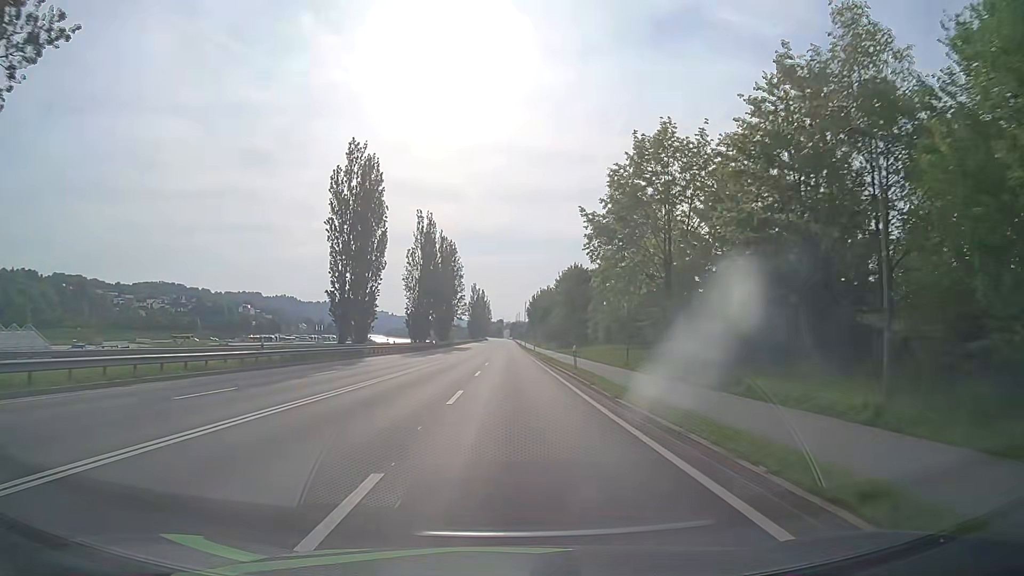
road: primary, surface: asphalt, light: Day
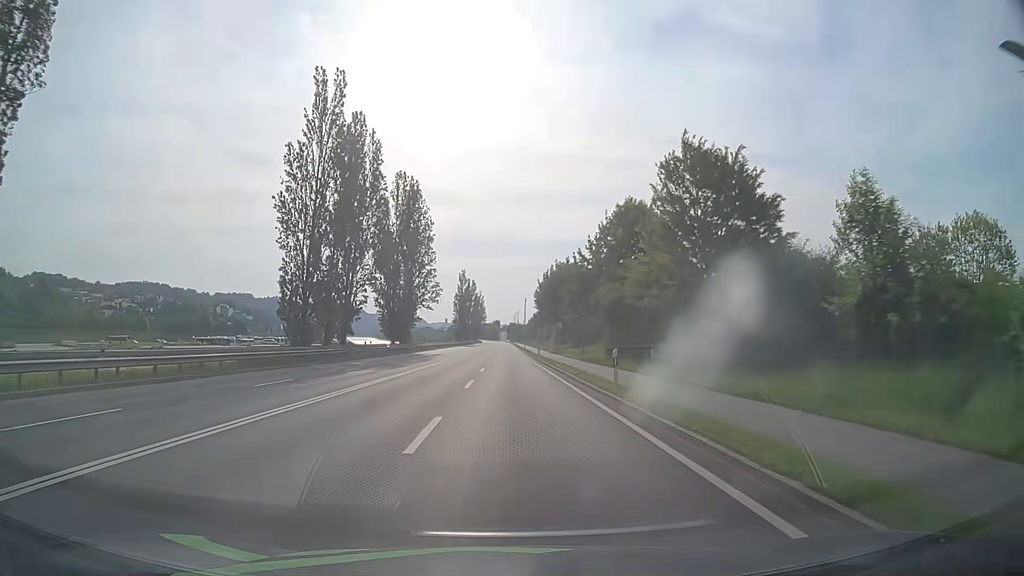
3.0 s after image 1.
(+0.1, +54.8) m; 0°
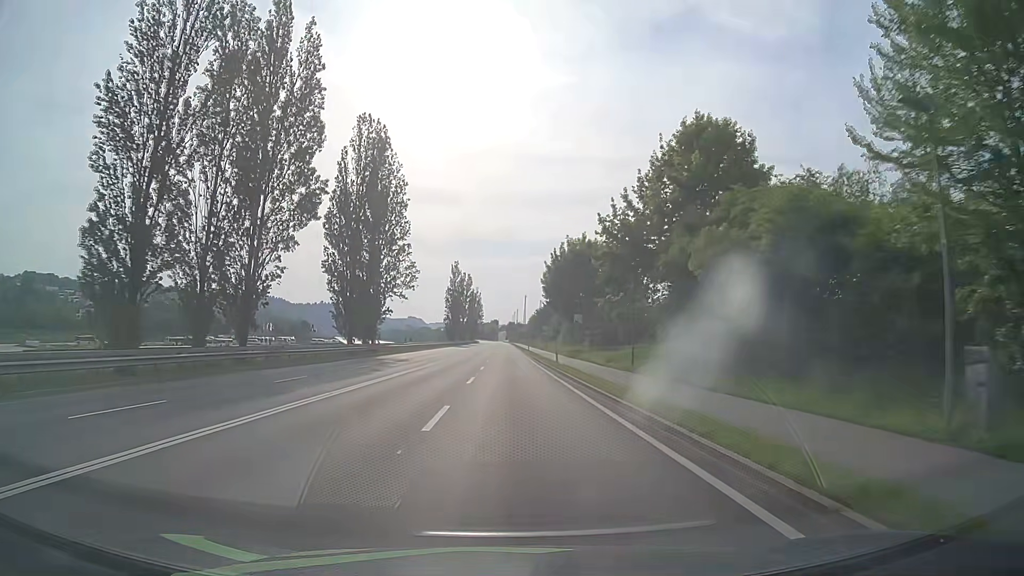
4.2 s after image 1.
(0.0, +22.0) m; 0°
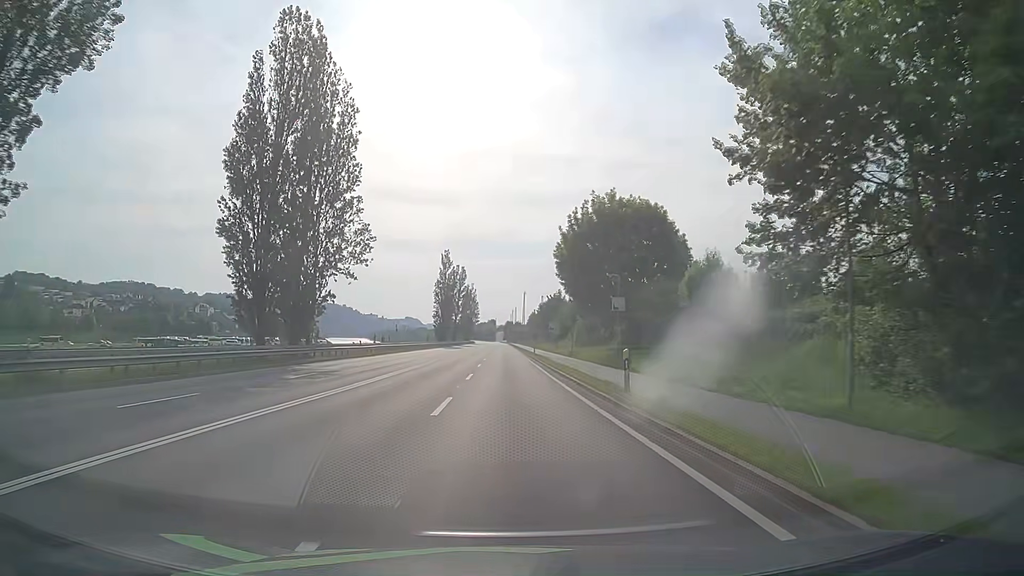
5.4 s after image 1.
(0.0, +22.0) m; 0°
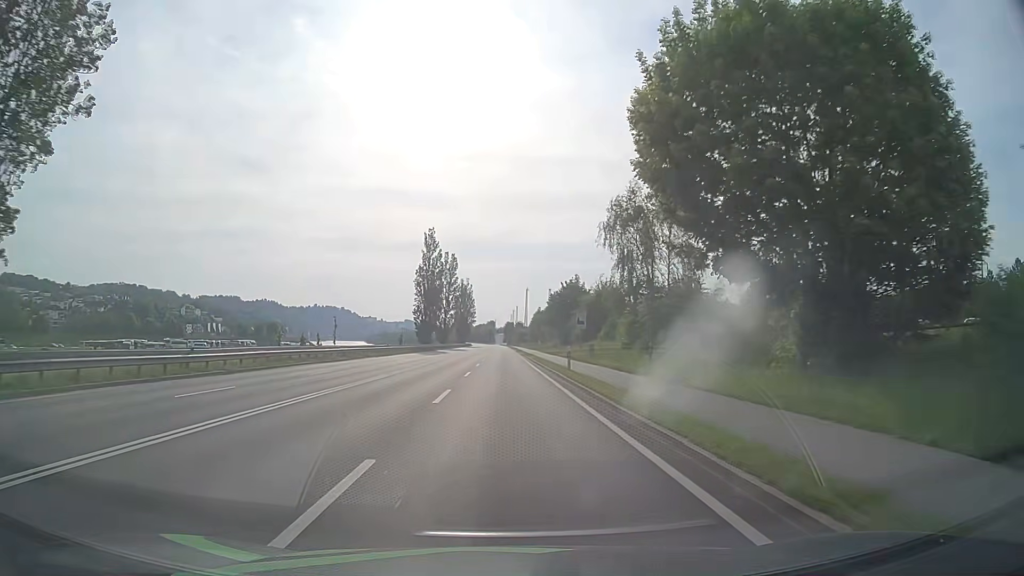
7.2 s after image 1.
(0.0, +33.0) m; 0°
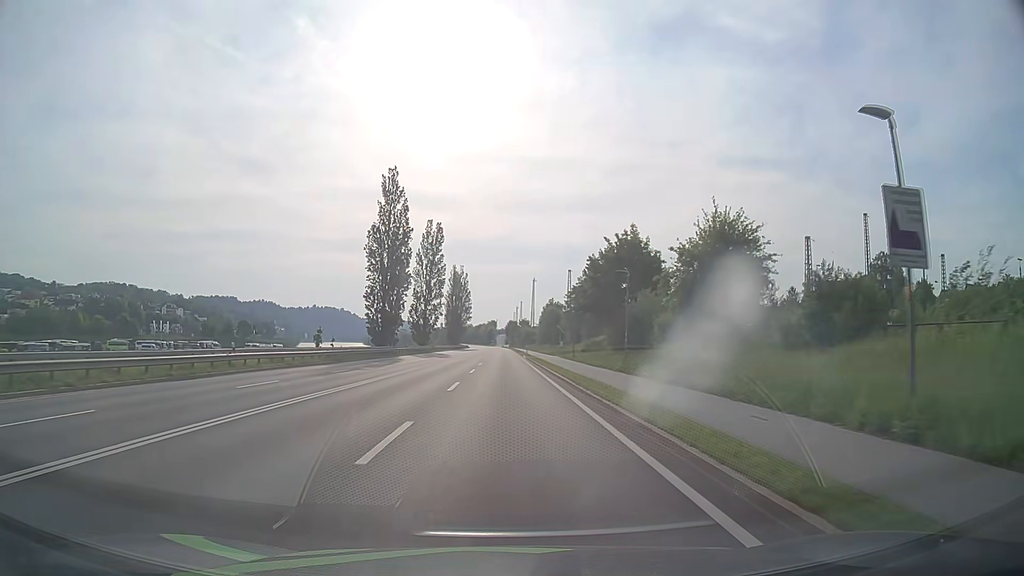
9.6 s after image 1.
(0.0, +43.7) m; 0°
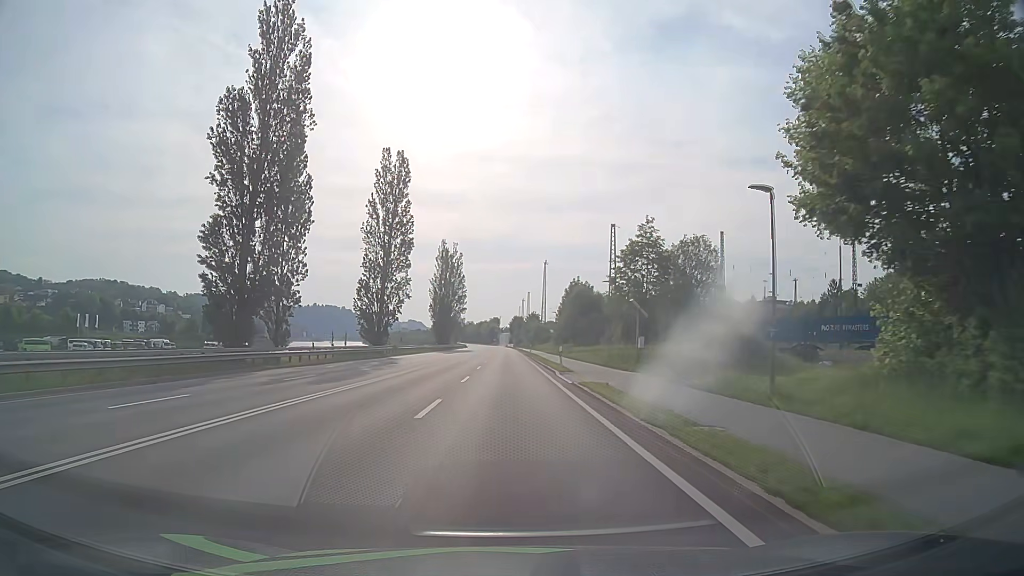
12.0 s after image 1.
(-0.1, +43.6) m; 0°
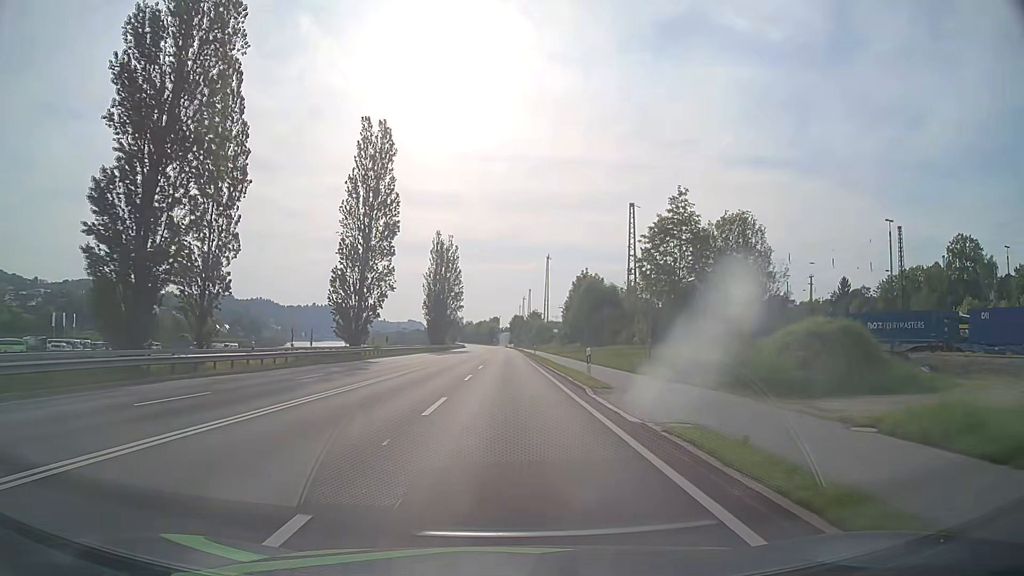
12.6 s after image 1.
(0.0, +10.9) m; 0°
